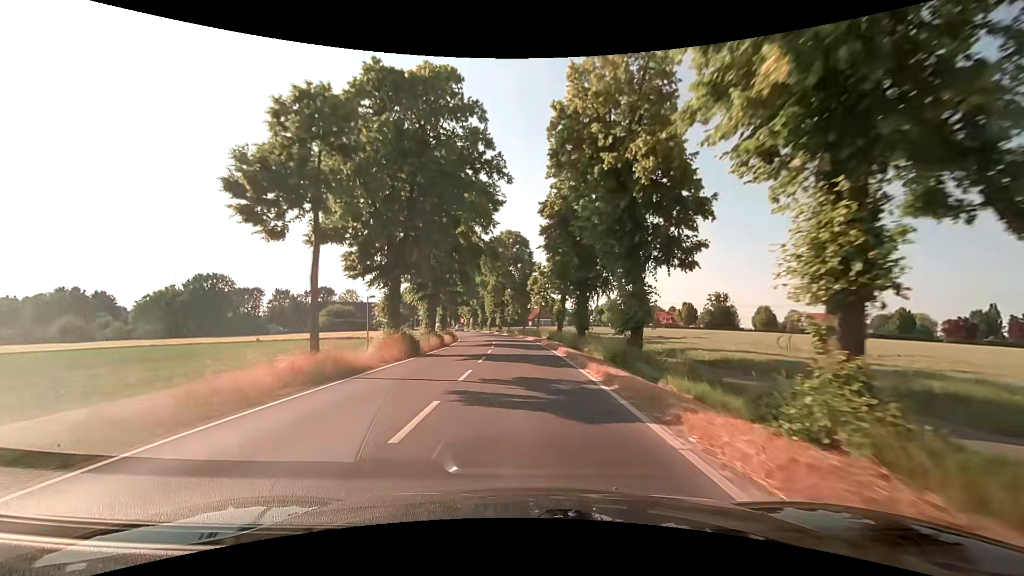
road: secondary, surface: asphalt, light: Day
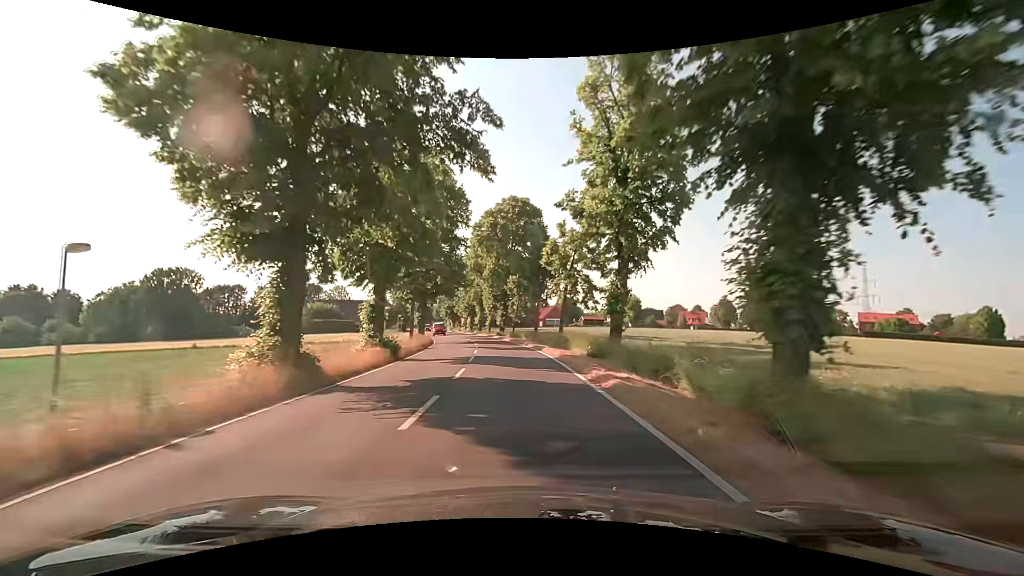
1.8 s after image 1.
(-0.1, +23.3) m; -1°
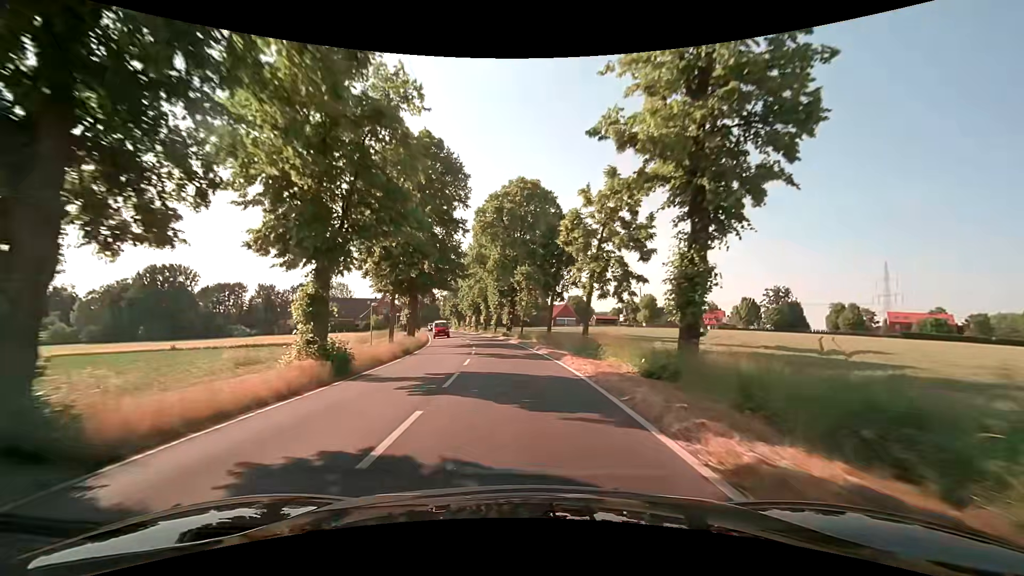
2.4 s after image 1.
(-0.1, +7.8) m; -1°
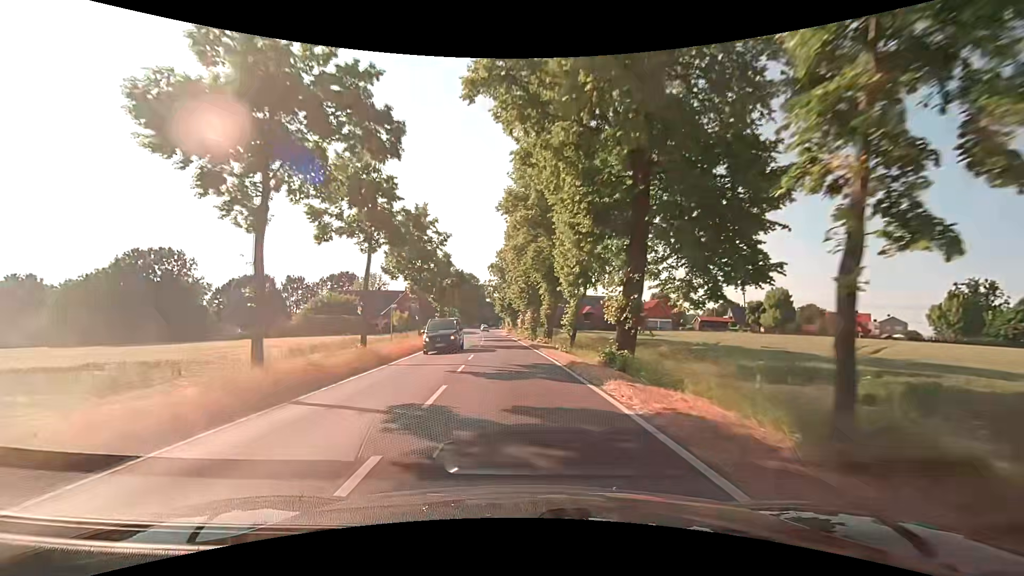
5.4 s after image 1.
(-2.4, +38.8) m; -8°
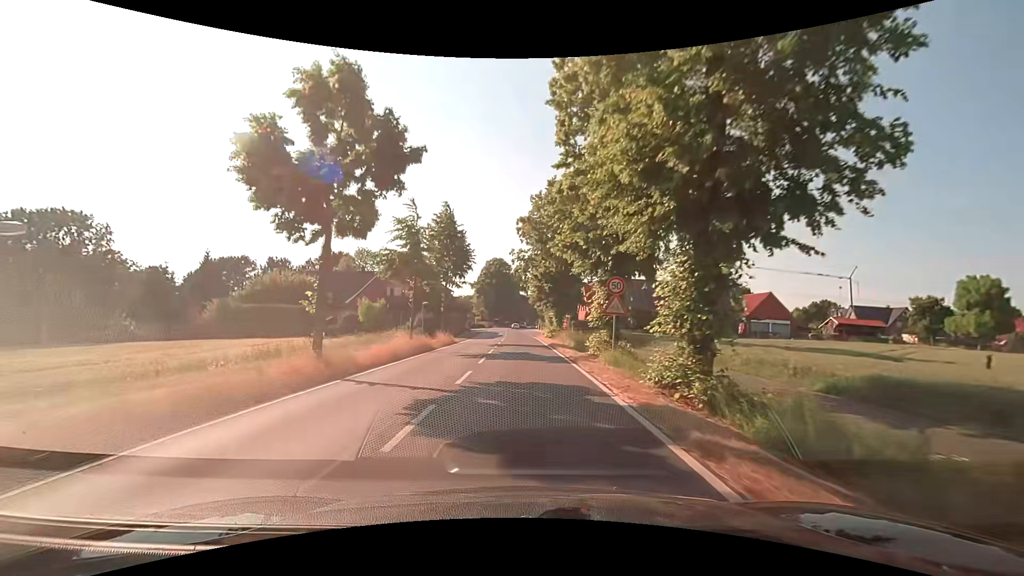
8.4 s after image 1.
(-1.5, +38.9) m; -4°
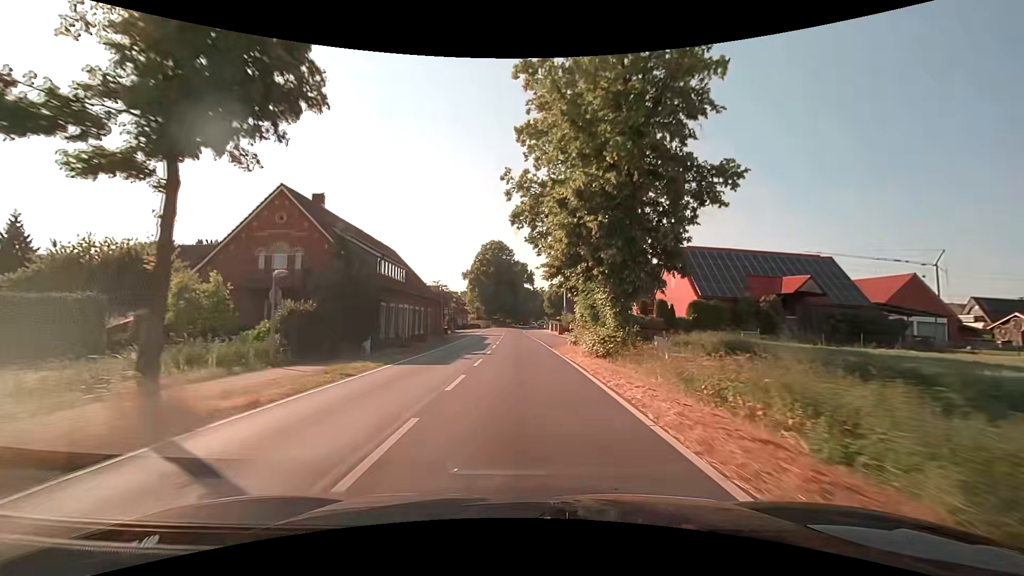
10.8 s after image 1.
(-0.2, +31.2) m; -1°
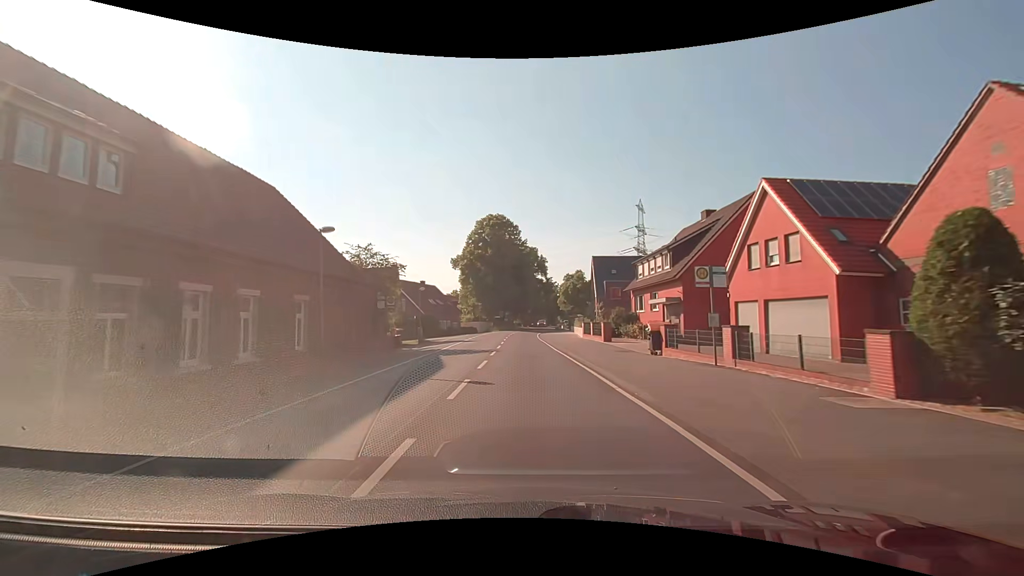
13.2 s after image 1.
(-0.3, +31.3) m; -1°
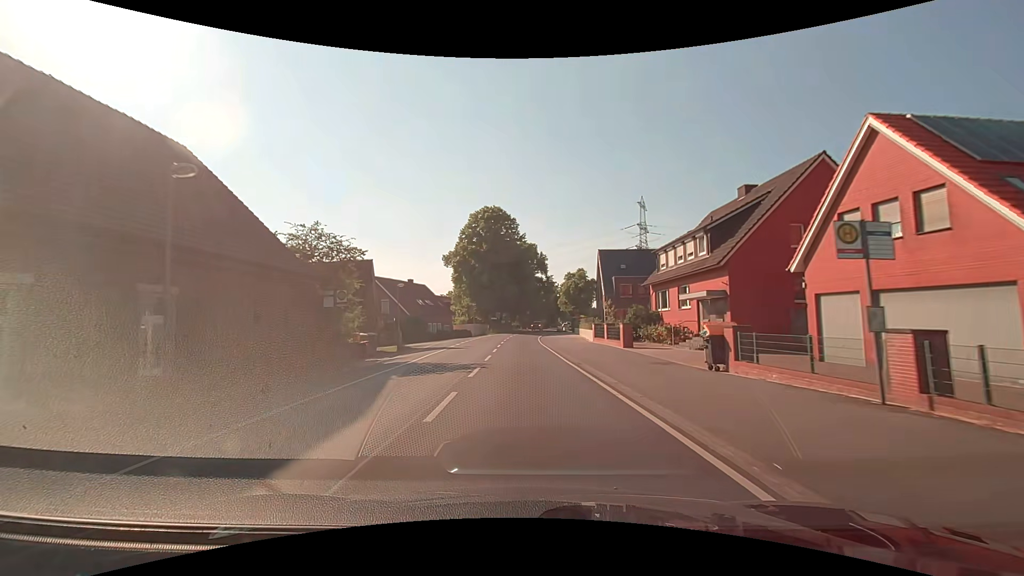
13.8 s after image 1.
(0.0, +7.8) m; 0°
(0, +10) (0, +20) (0, +30) (0, +40) (0, +50) (+1, +60) (+1, +70) (+2, +80) (+3, +90) (+5, +100) m
